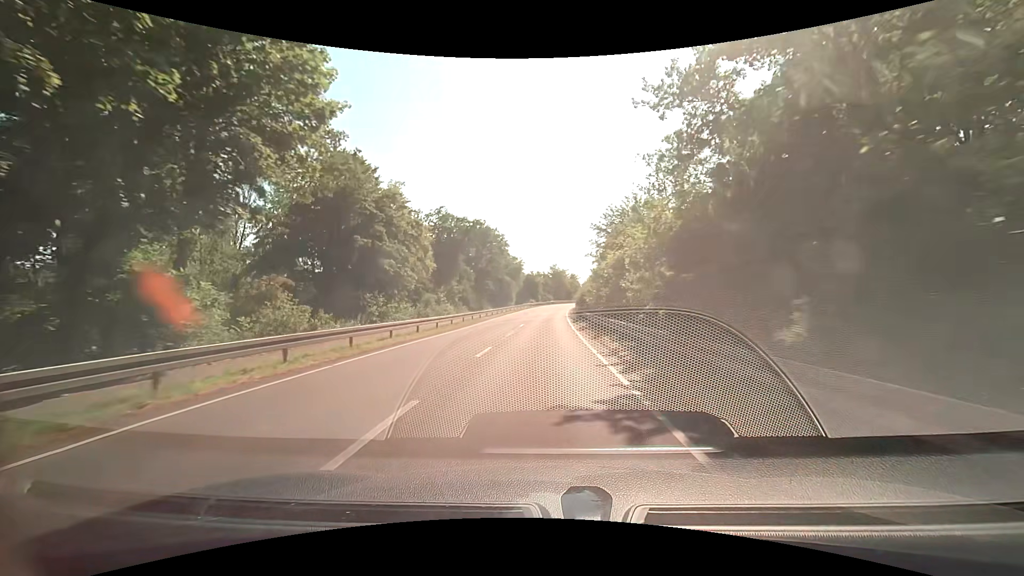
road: secondary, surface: asphalt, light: Day
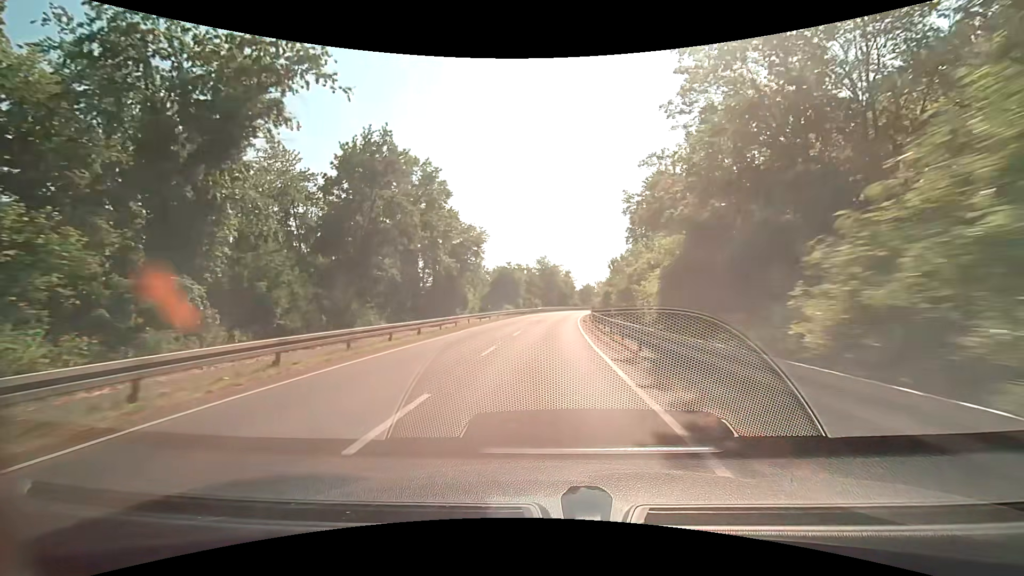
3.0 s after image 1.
(+0.8, +44.4) m; +2°
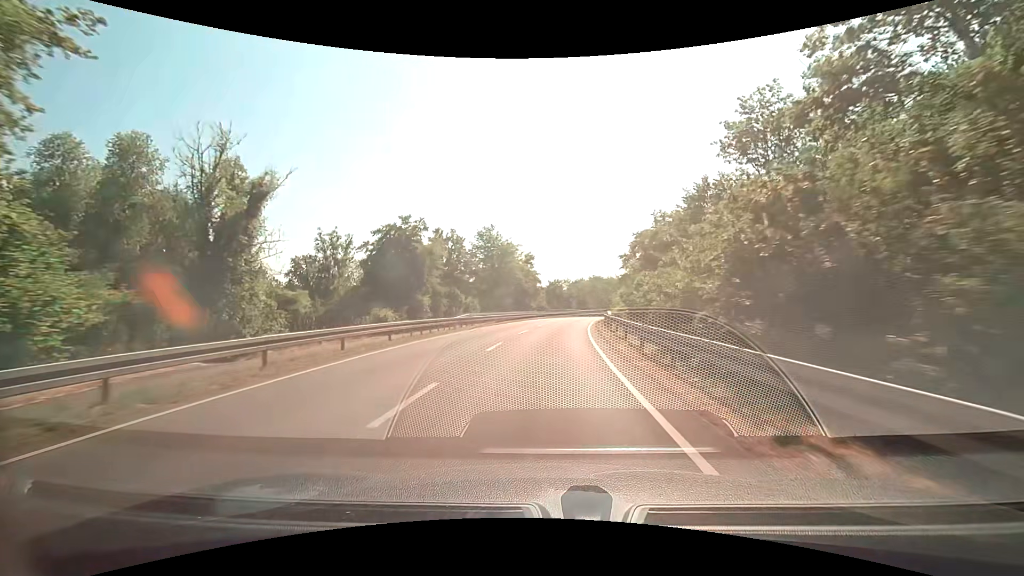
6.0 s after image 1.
(+1.2, +44.0) m; +4°
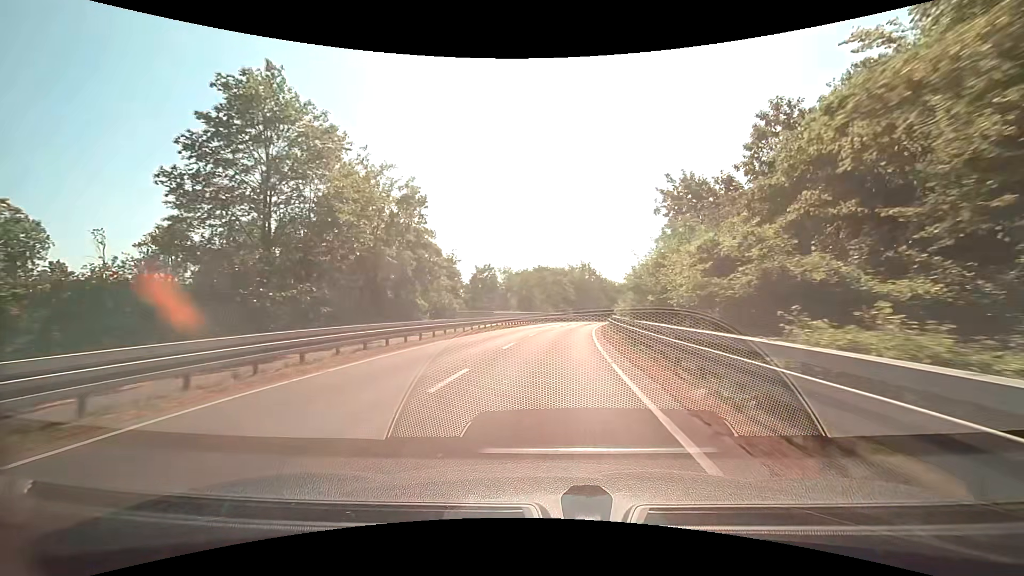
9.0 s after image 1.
(+2.4, +42.2) m; +6°
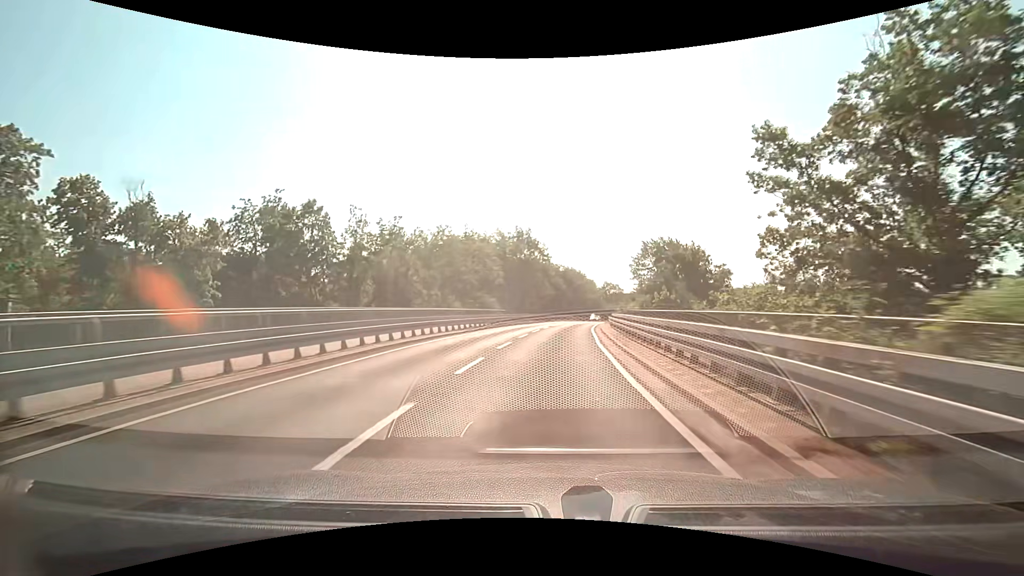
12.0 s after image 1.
(+3.0, +42.8) m; +8°
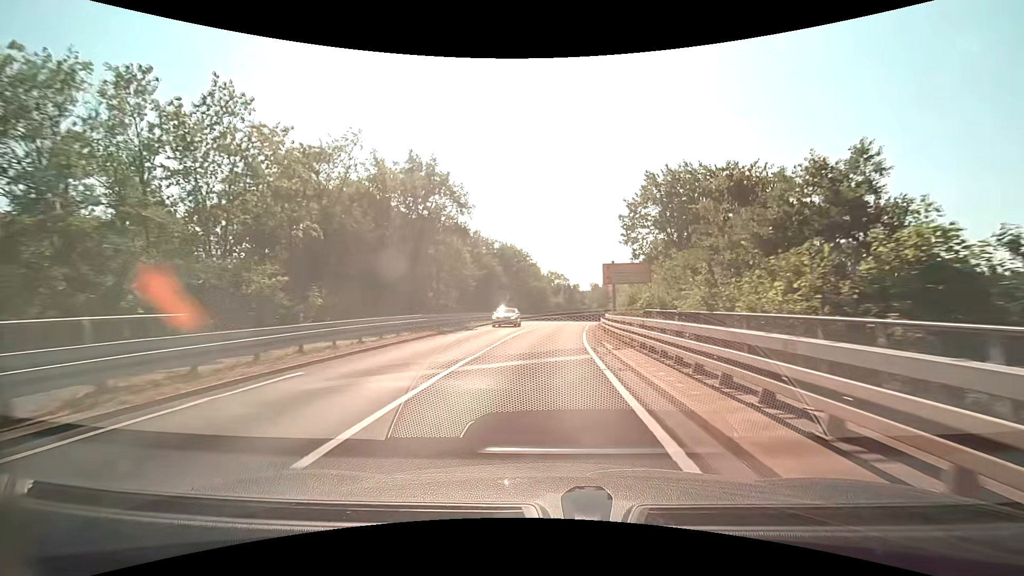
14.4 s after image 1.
(+1.9, +35.3) m; +7°
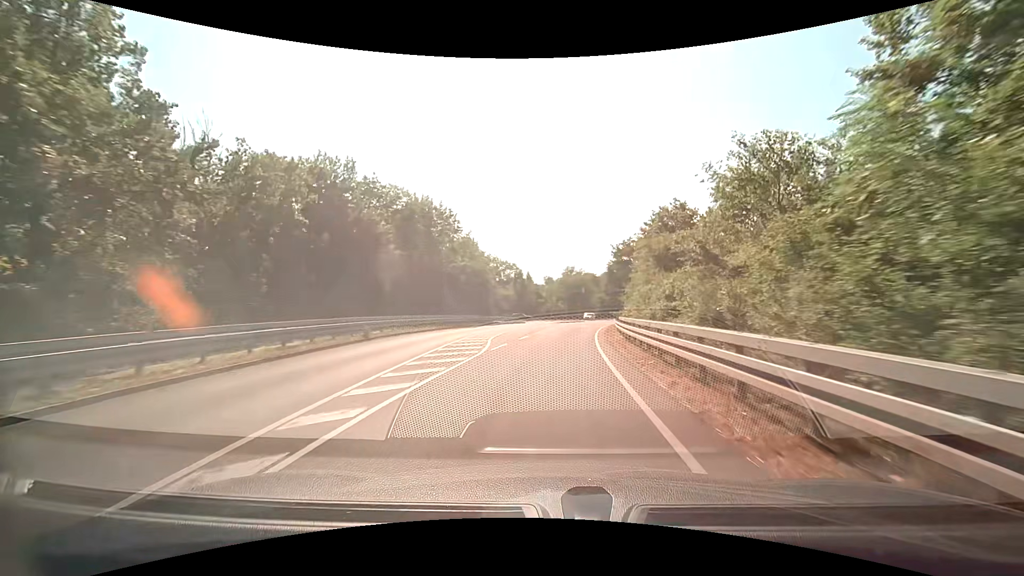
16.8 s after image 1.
(+1.5, +35.1) m; +5°
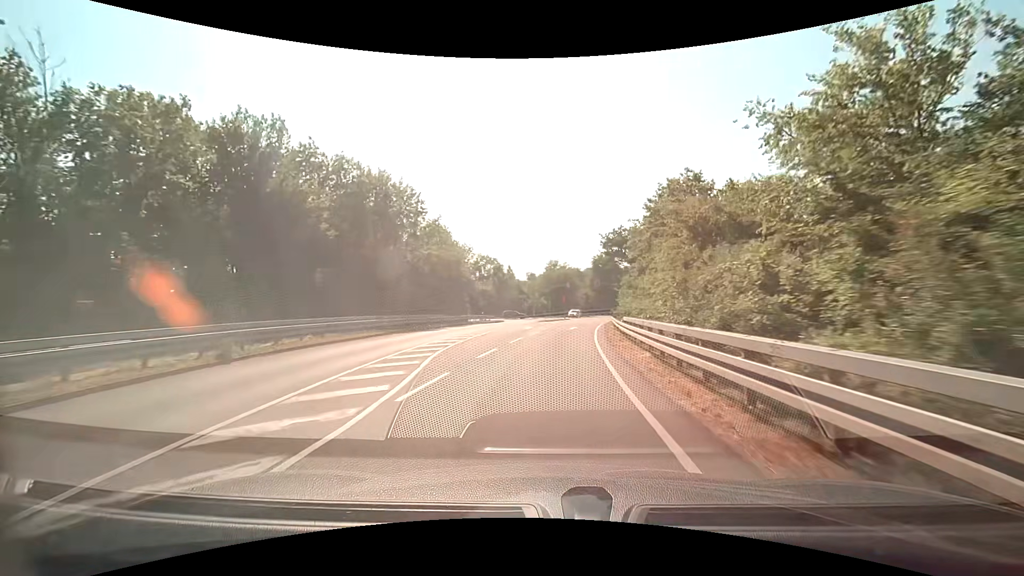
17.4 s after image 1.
(+0.1, +8.5) m; +2°
